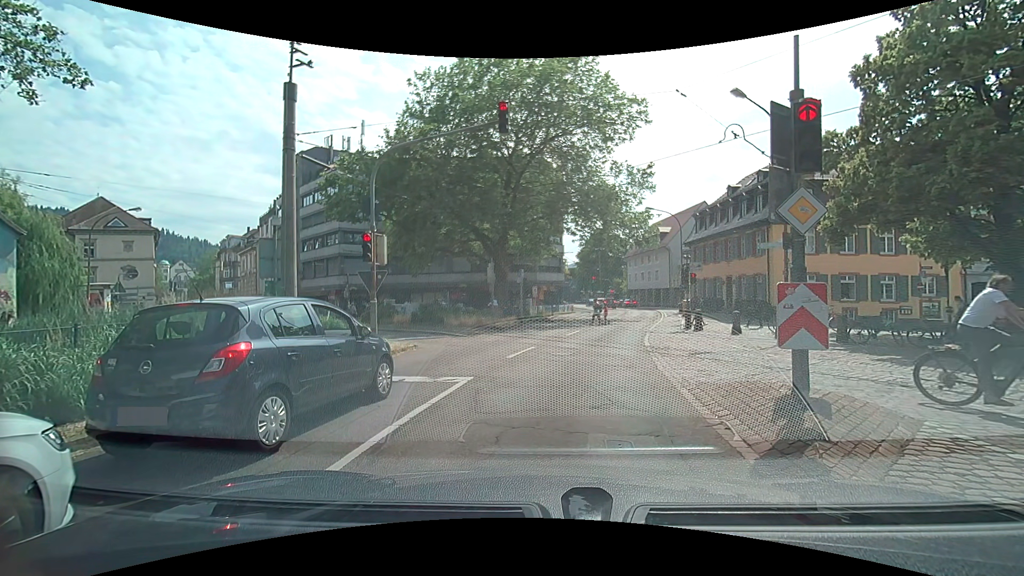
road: primary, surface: asphalt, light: Day
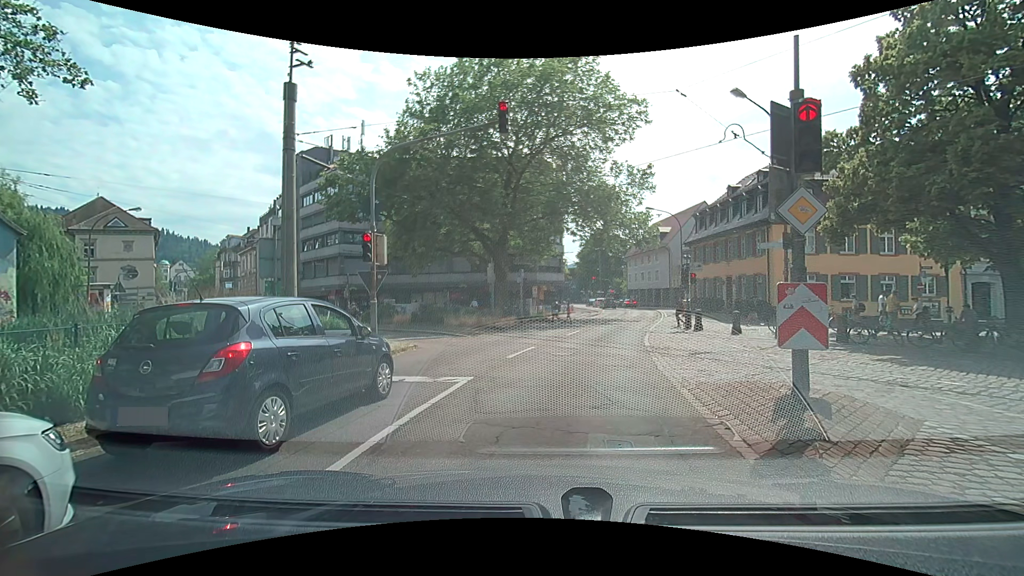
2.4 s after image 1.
(0.0, 0.0) m; 0°
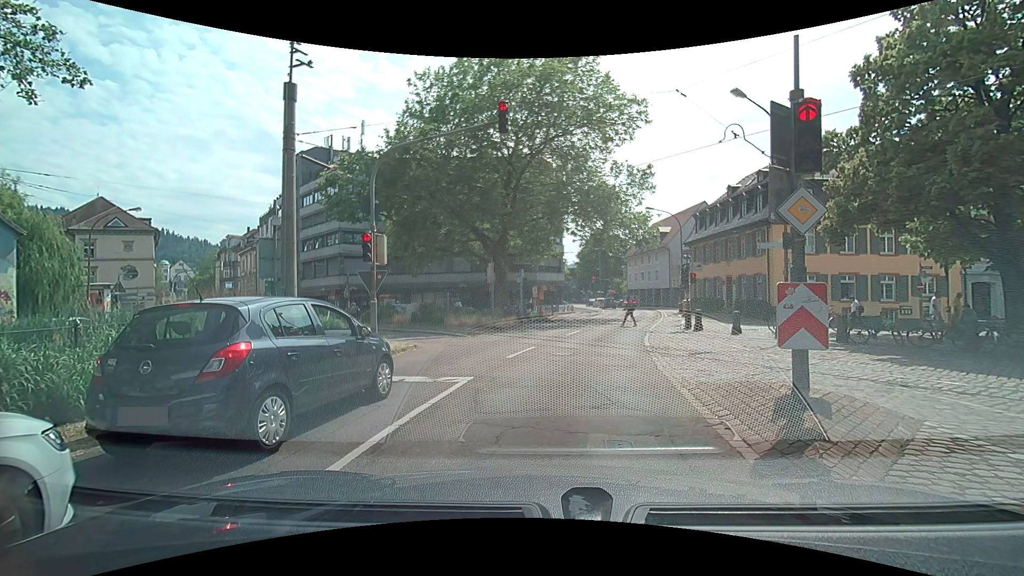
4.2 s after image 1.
(0.0, 0.0) m; 0°
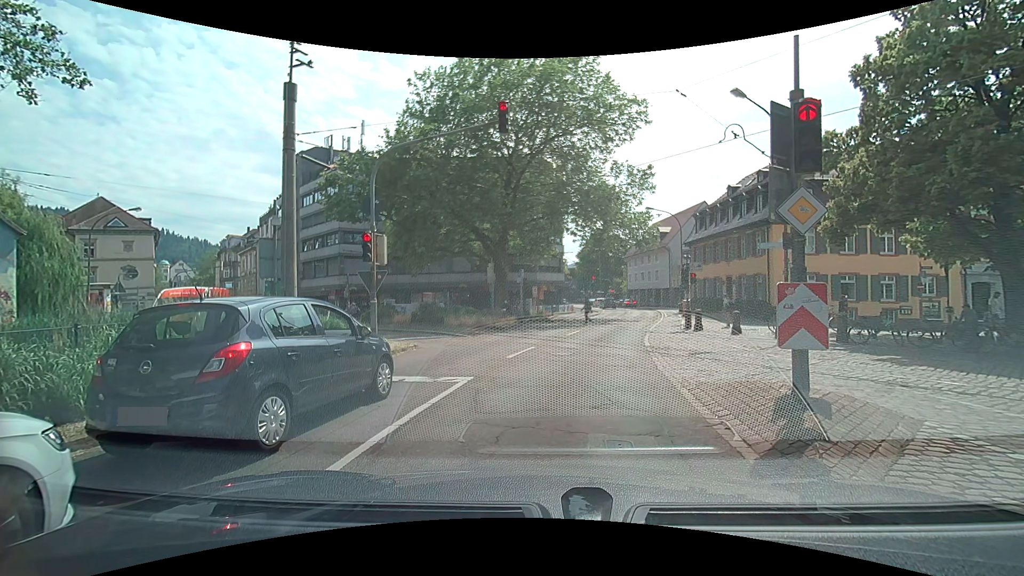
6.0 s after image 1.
(0.0, 0.0) m; 0°
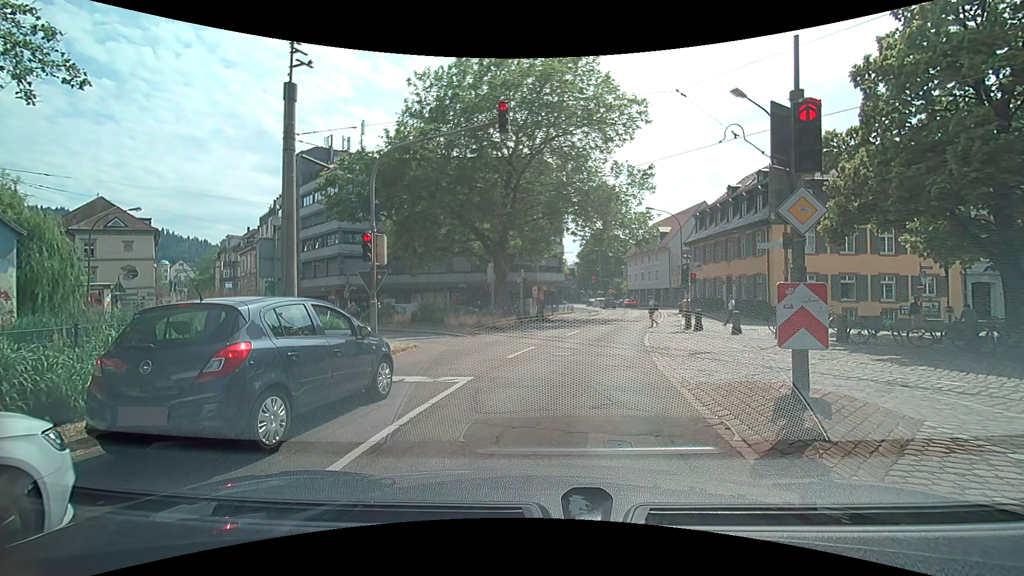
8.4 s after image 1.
(0.0, 0.0) m; 0°
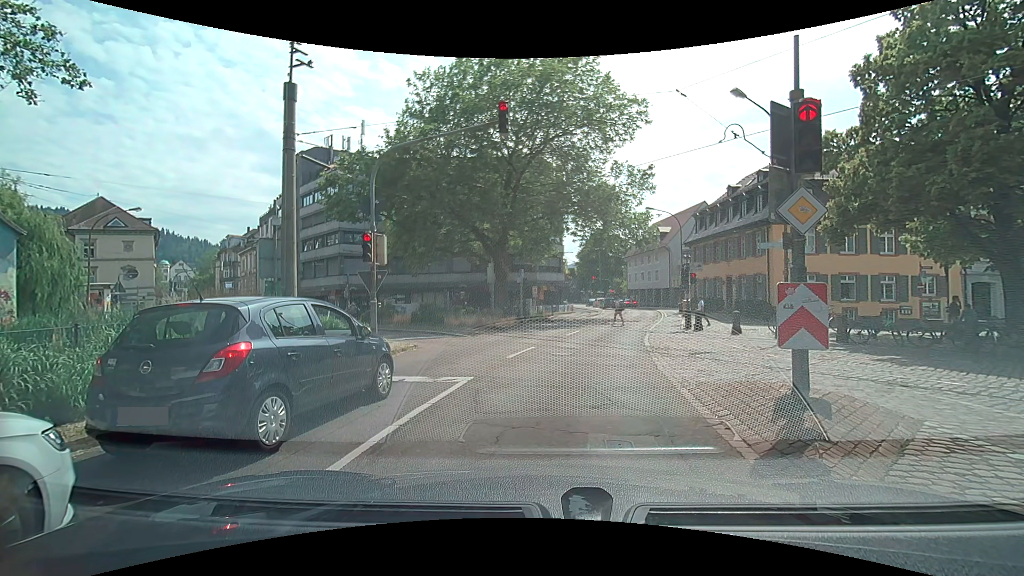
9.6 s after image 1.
(0.0, 0.0) m; 0°
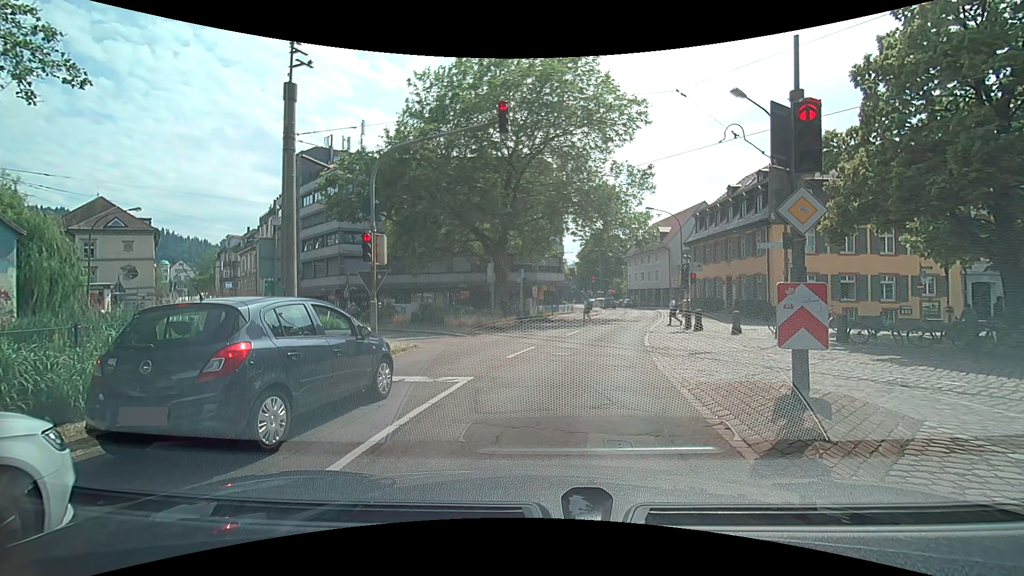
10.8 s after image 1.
(0.0, 0.0) m; 0°
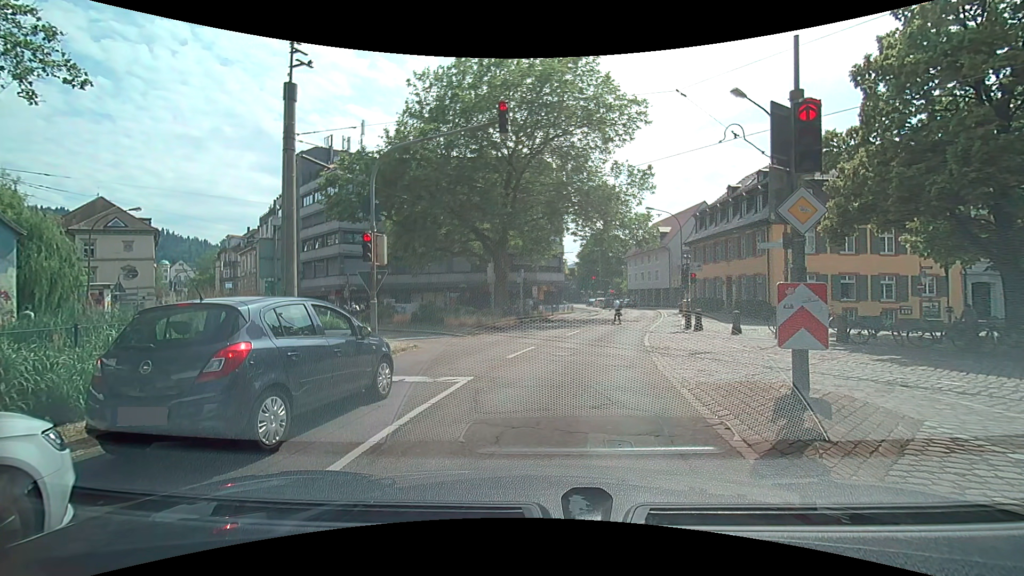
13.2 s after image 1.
(0.0, 0.0) m; 0°
